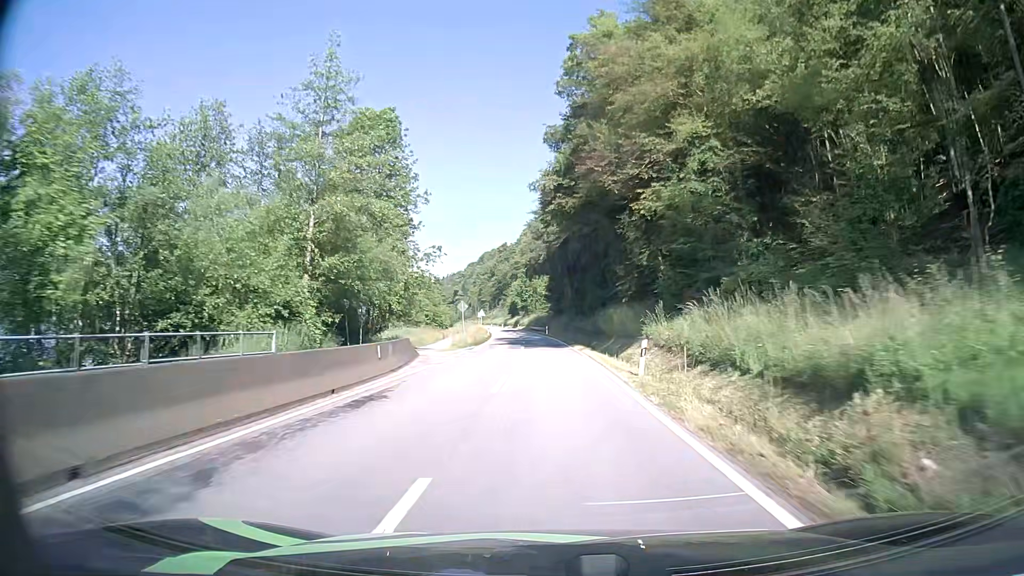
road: secondary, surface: asphalt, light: Day
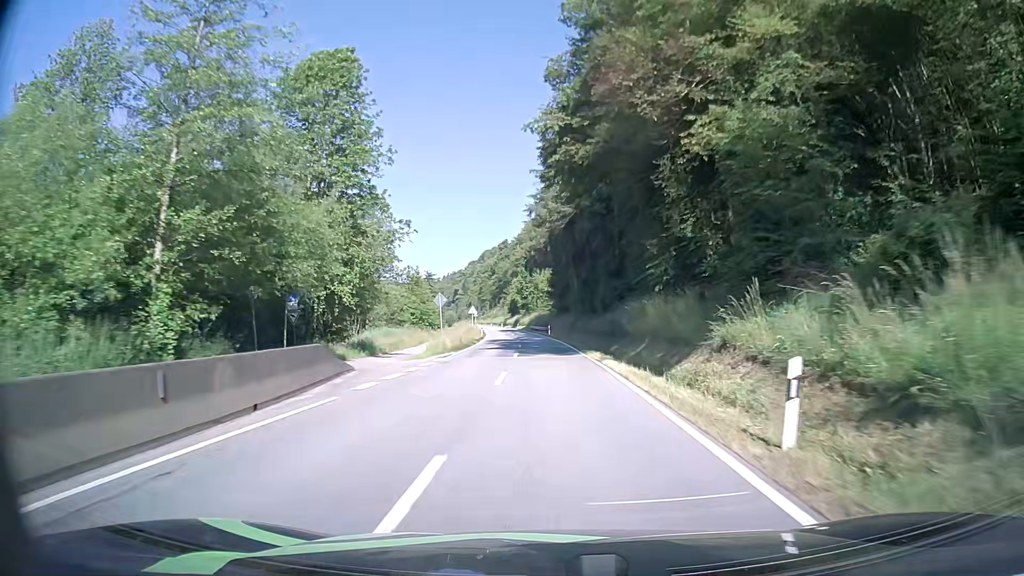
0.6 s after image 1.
(0.0, +11.0) m; 0°
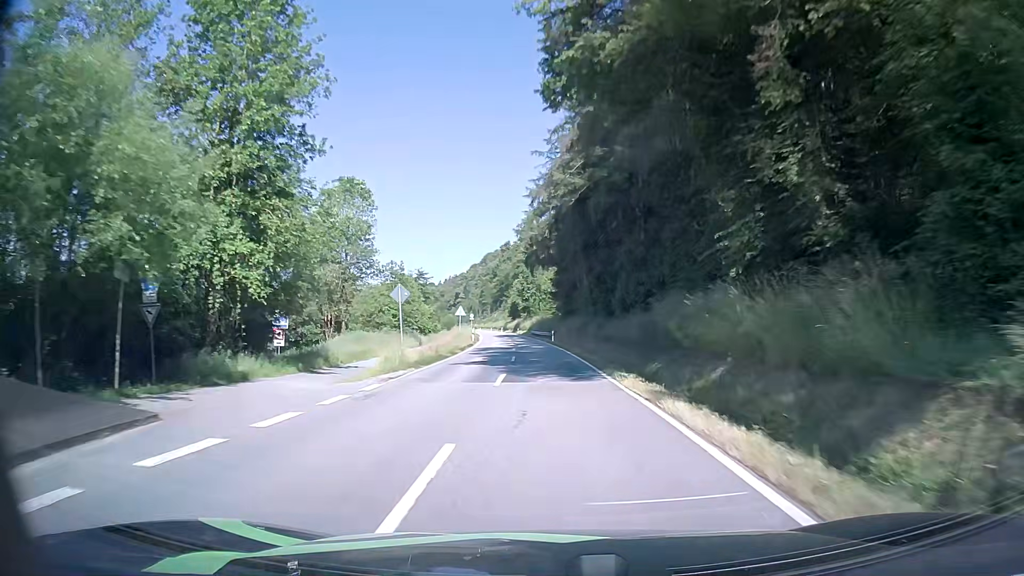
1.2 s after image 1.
(-0.1, +11.0) m; -1°
